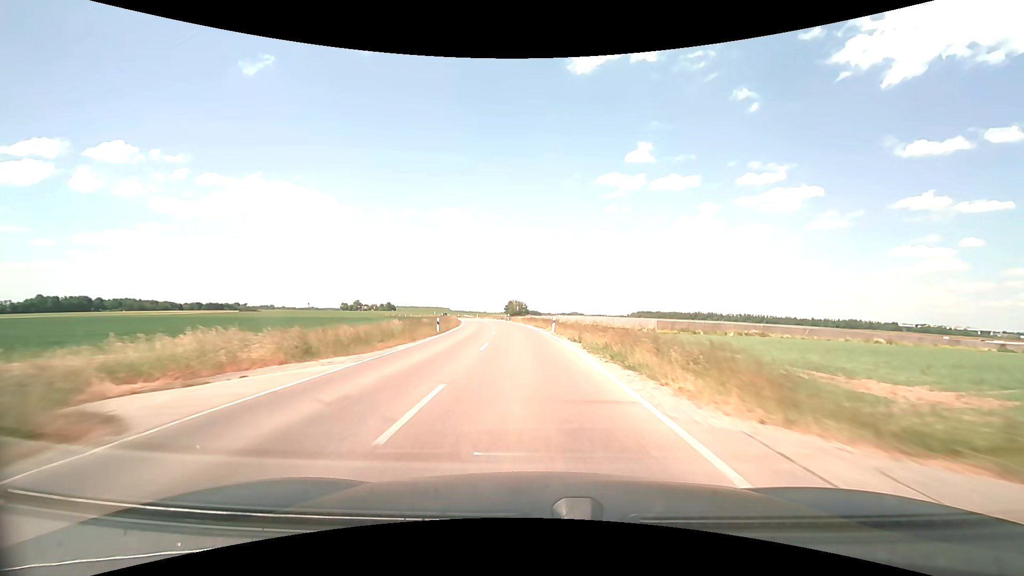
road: secondary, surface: asphalt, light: Day
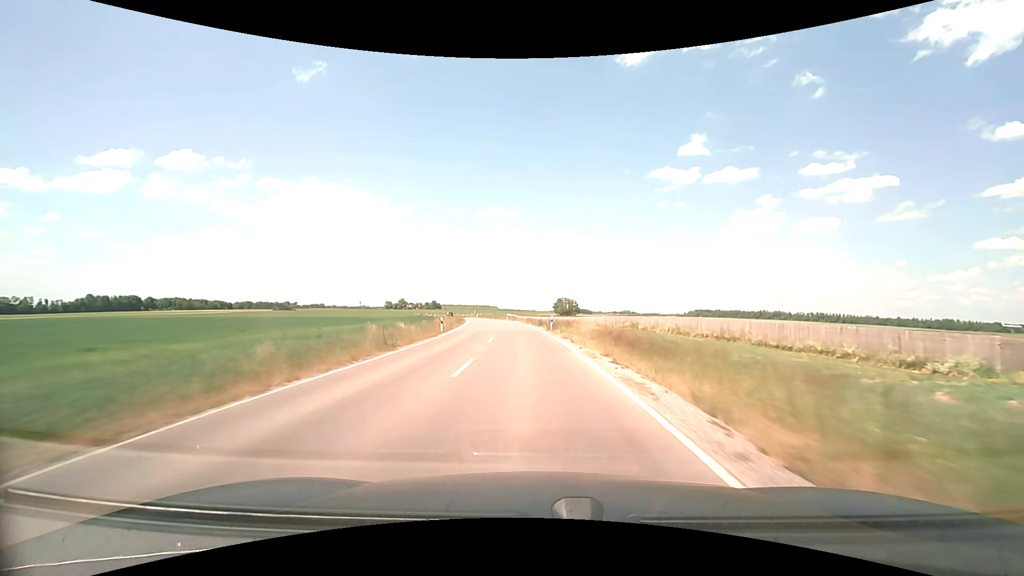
(-2.0, +43.0) m; -6°
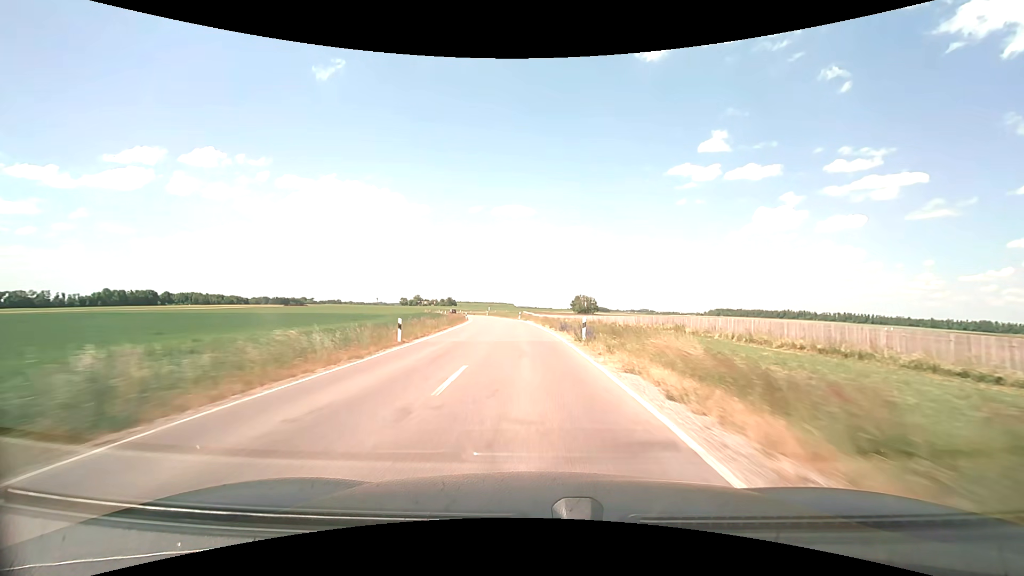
(-0.2, +14.4) m; -2°
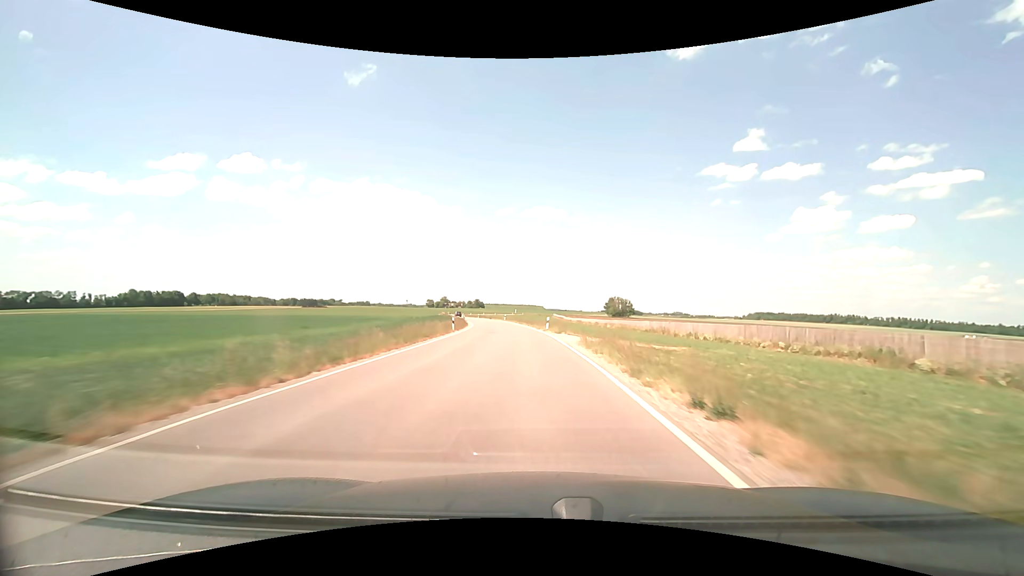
(-0.9, +28.7) m; -3°
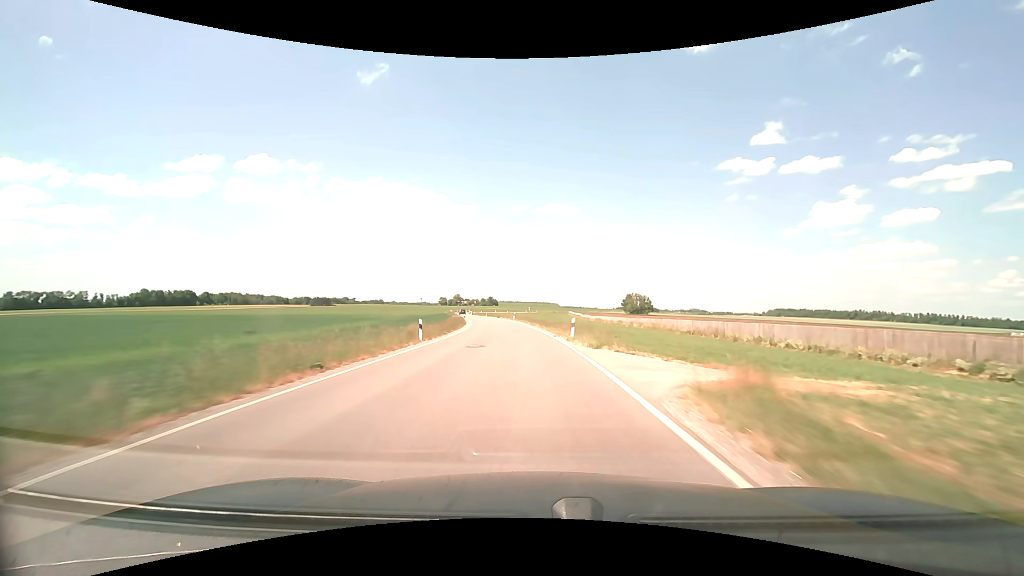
(-0.2, +14.2) m; -2°
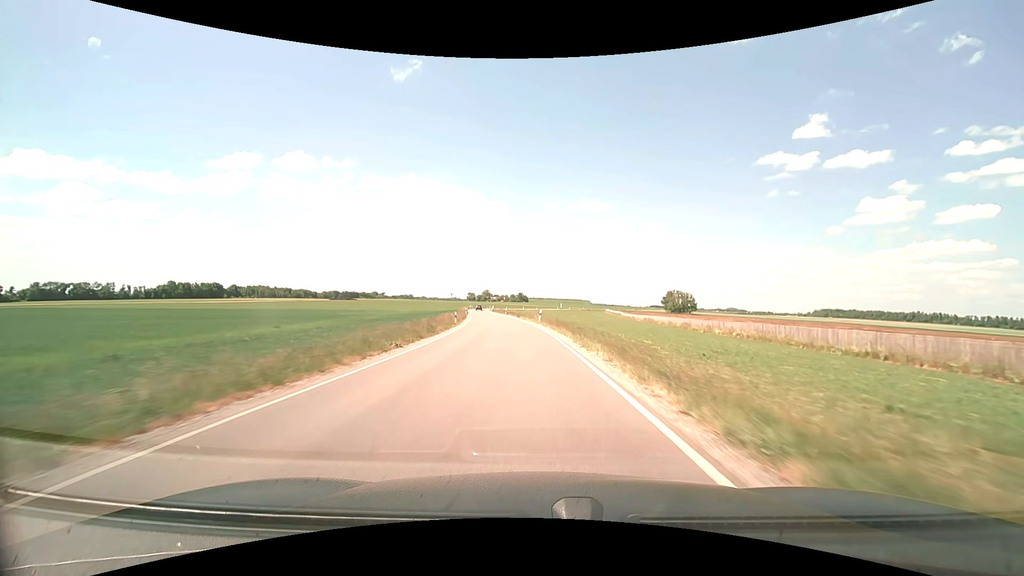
(-0.8, +28.1) m; -3°
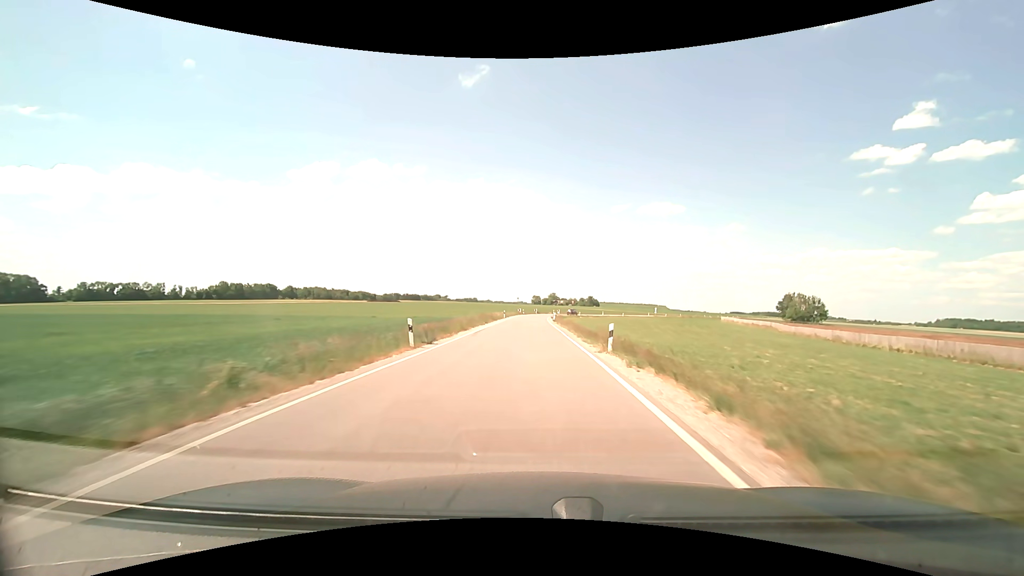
(-5.5, +68.4) m; -8°
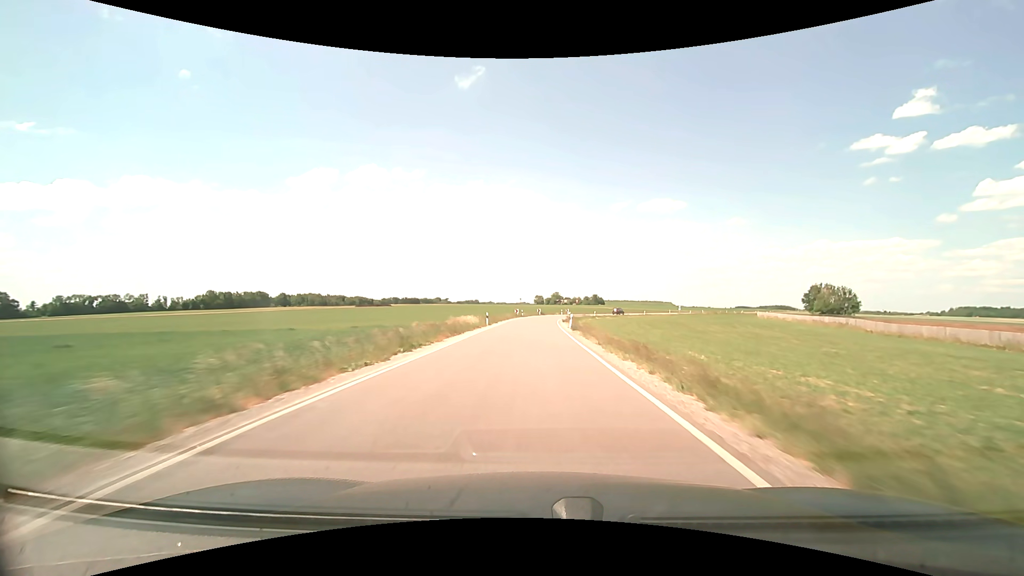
(-0.1, +26.8) m; 0°
(0, +10) (0, +20) (0, +30) (0, +40) (0, +50) (+1, +60) (+2, +70) (+3, +80) (+5, +90) (+7, +99) m
